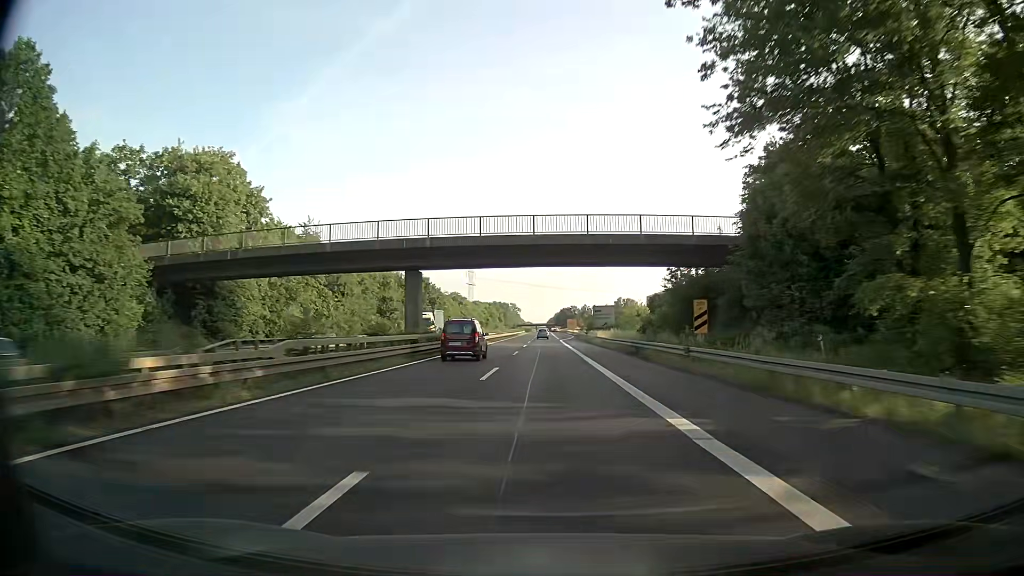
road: trunk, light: Day
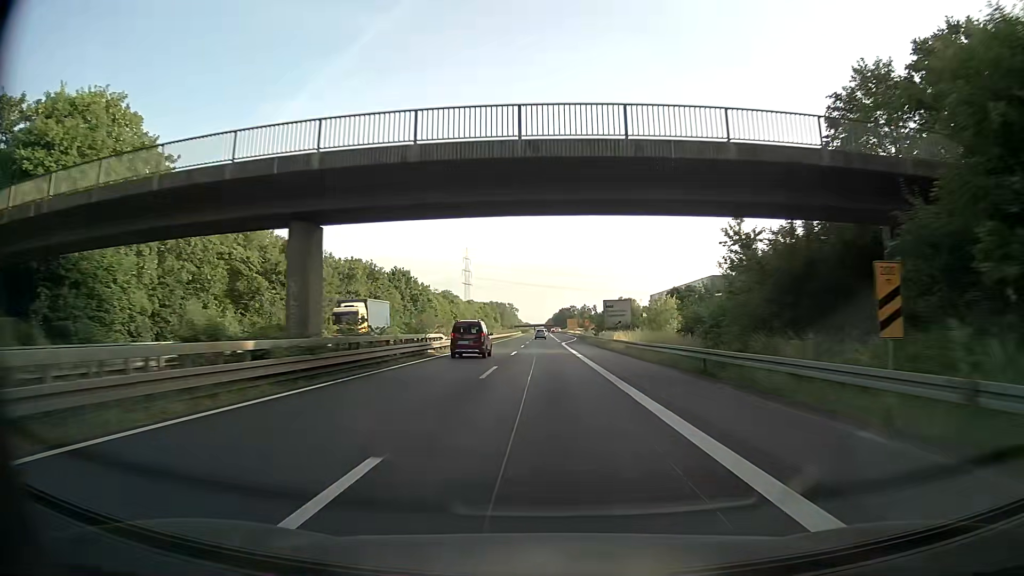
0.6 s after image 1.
(0.0, +17.3) m; 0°
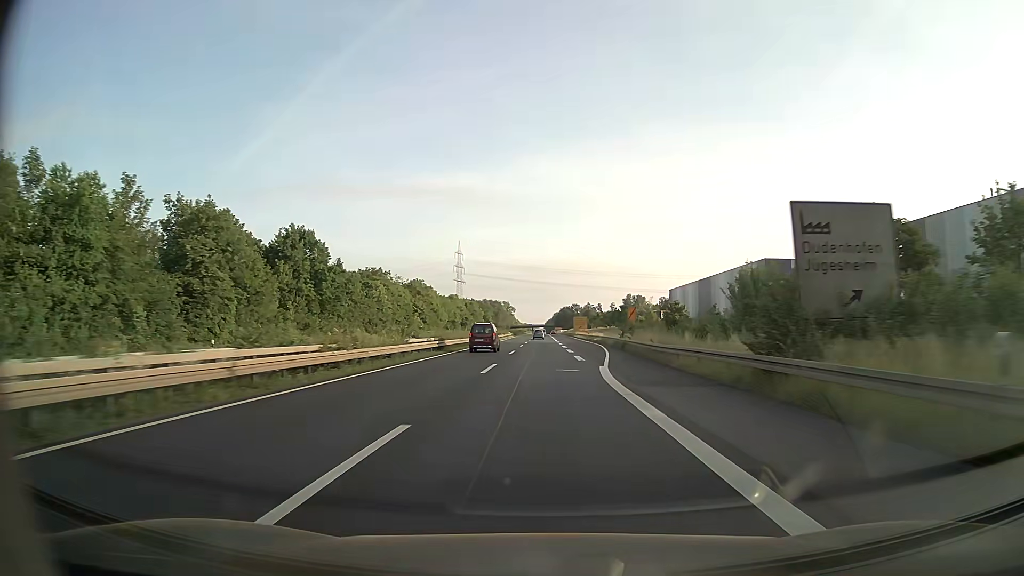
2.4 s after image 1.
(+0.1, +51.7) m; 0°
(0, +10) (0, +20) (0, +30) (0, +40) (0, +50) (0, +60) (0, +70) (0, +80) (0, +90) (-1, +100) m
